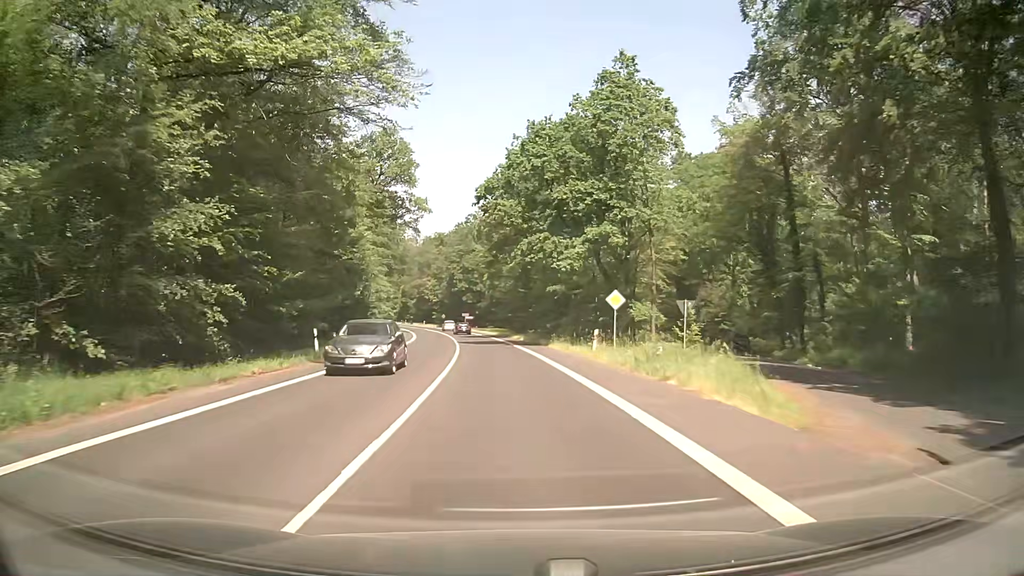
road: secondary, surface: asphalt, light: Day
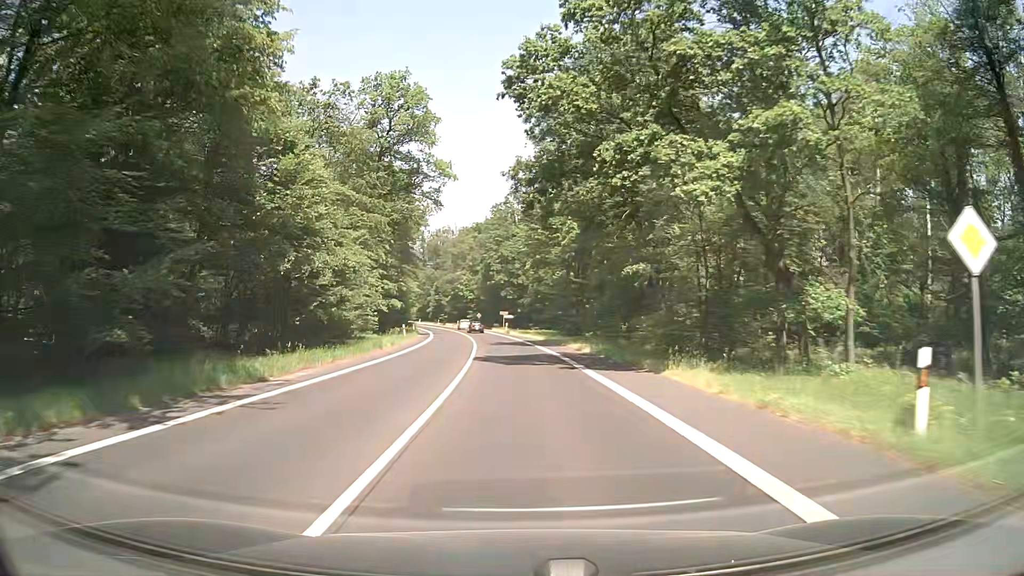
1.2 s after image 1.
(-0.8, +21.4) m; -4°
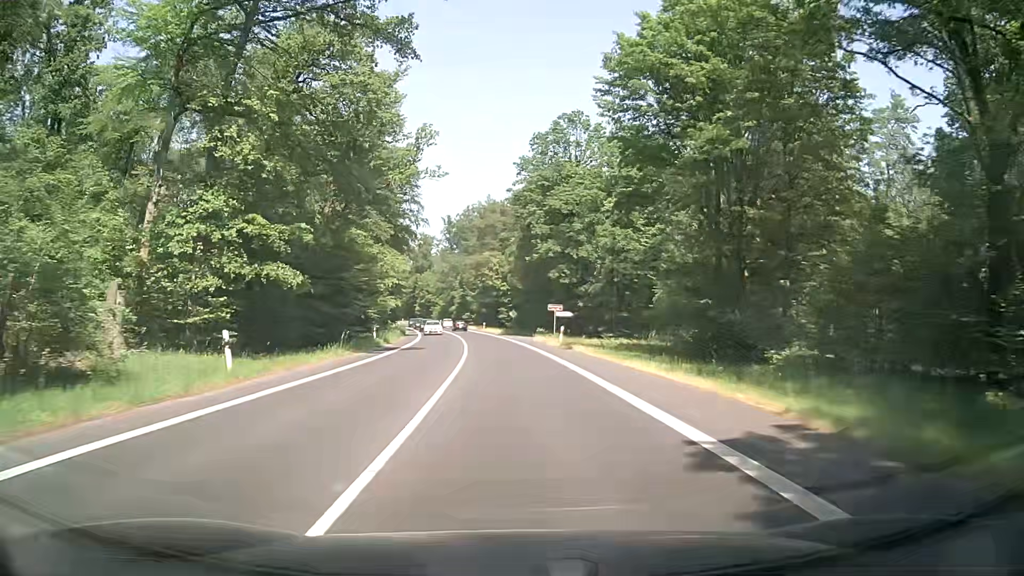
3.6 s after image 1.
(-1.1, +42.3) m; -3°
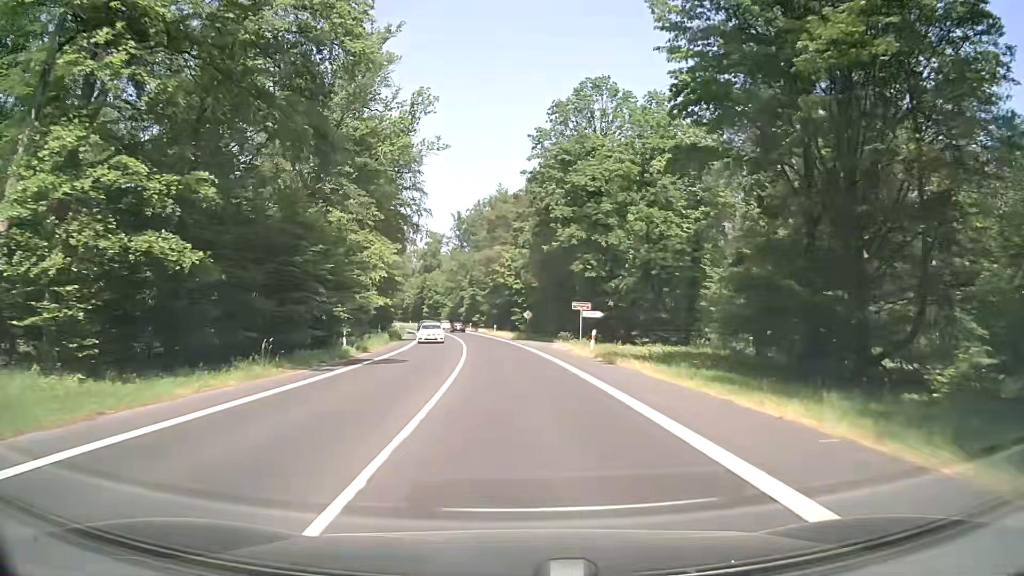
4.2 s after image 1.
(-0.1, +10.4) m; -2°
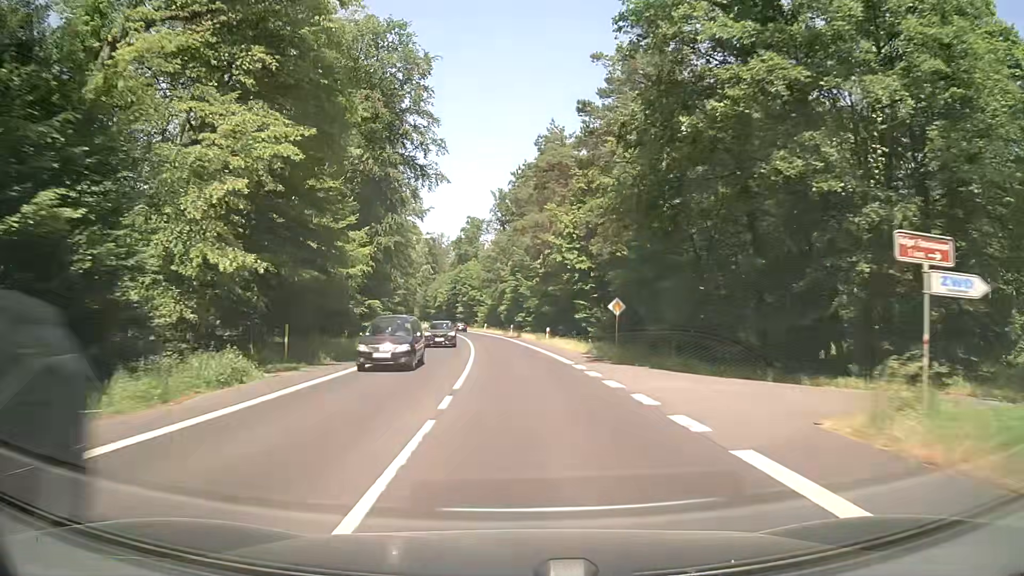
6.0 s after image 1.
(-0.5, +31.2) m; -3°
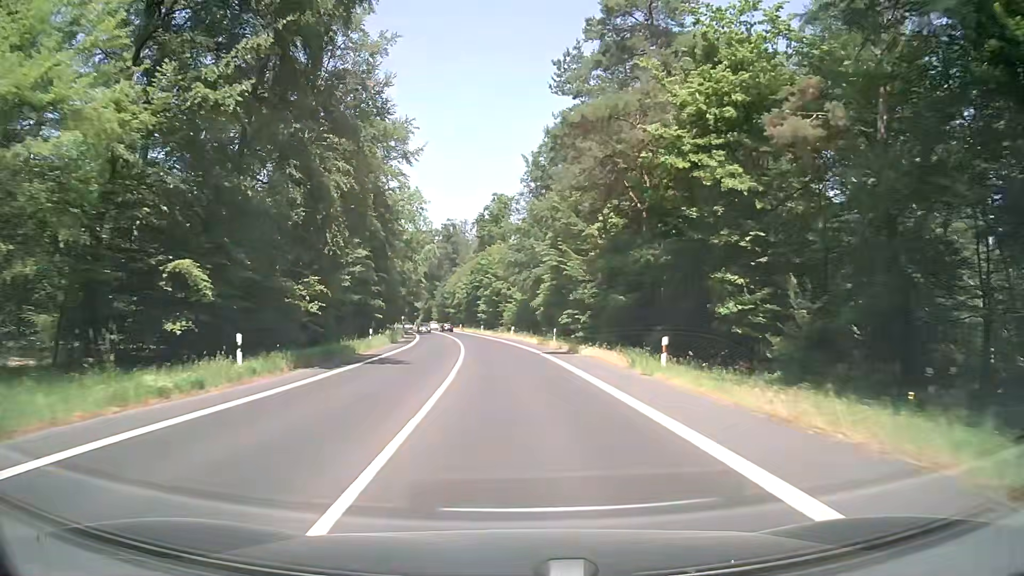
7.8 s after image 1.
(-0.6, +31.7) m; -2°
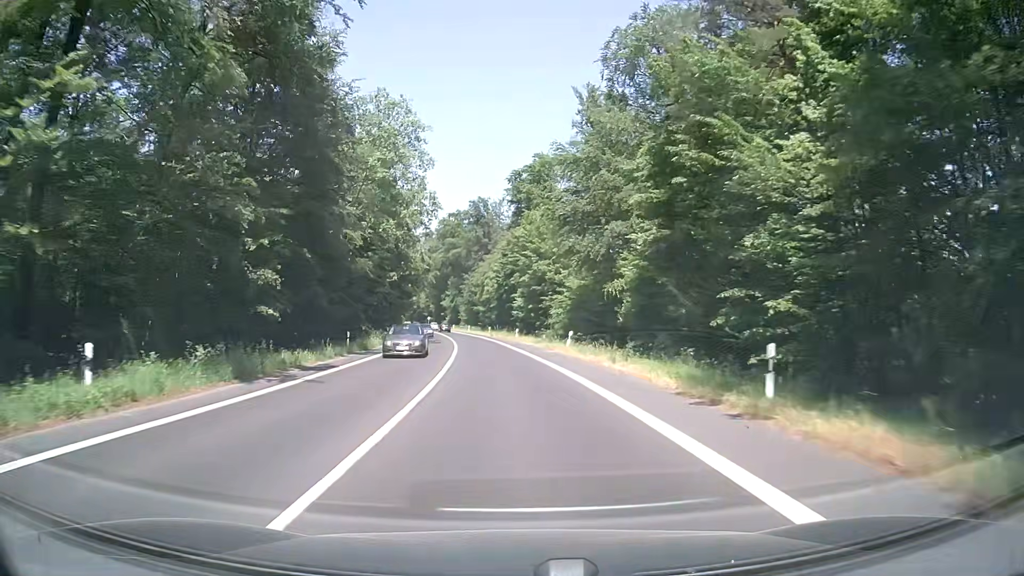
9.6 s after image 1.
(-0.9, +32.1) m; -3°
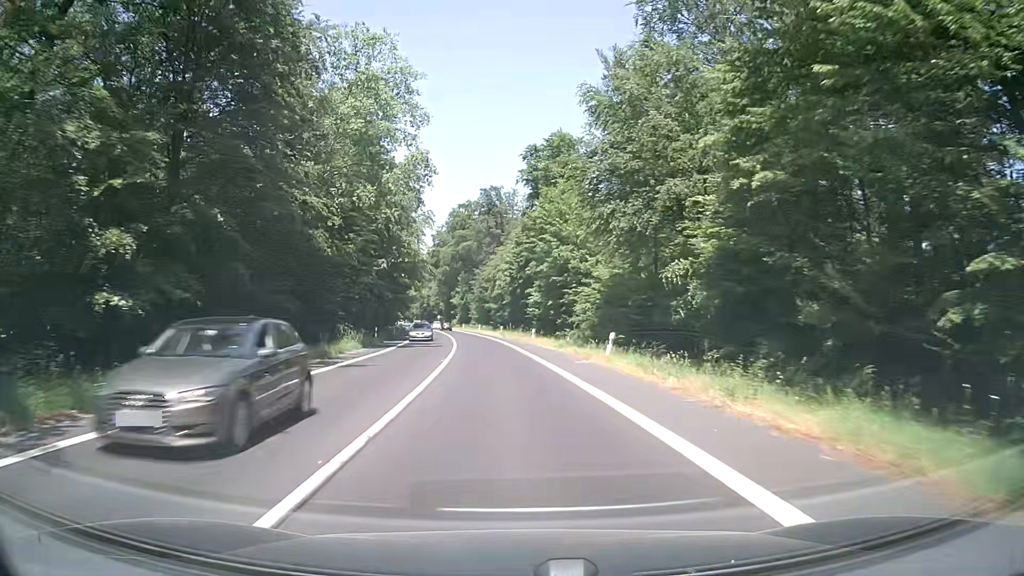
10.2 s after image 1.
(-0.2, +10.8) m; -1°
(0, +10) (0, +20) (-1, +30) (-2, +40) (-3, +50) (-4, +60) (-5, +70) (-7, +80) (-9, +89) (-10, +99) m
